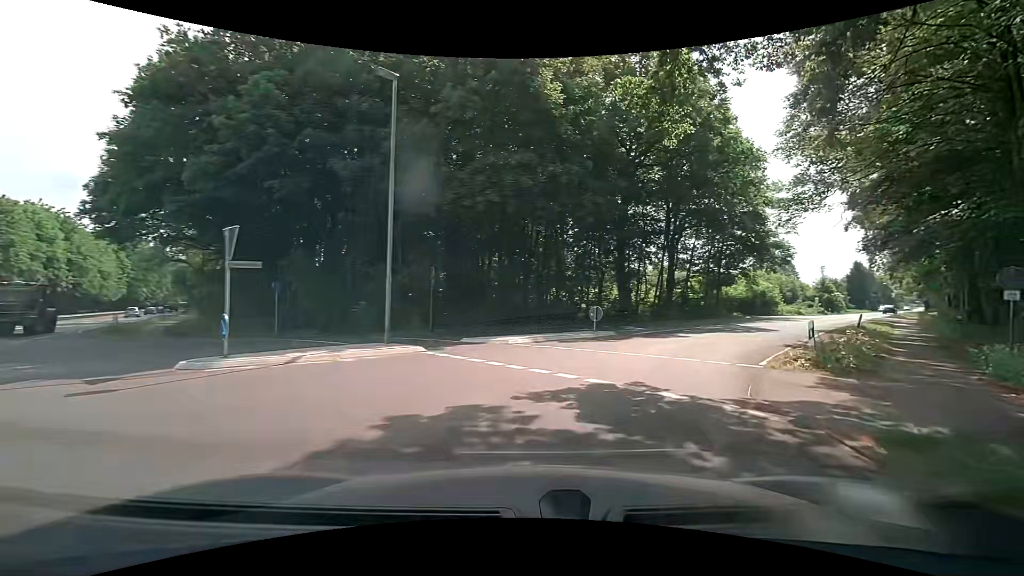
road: tertiary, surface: asphalt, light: Day
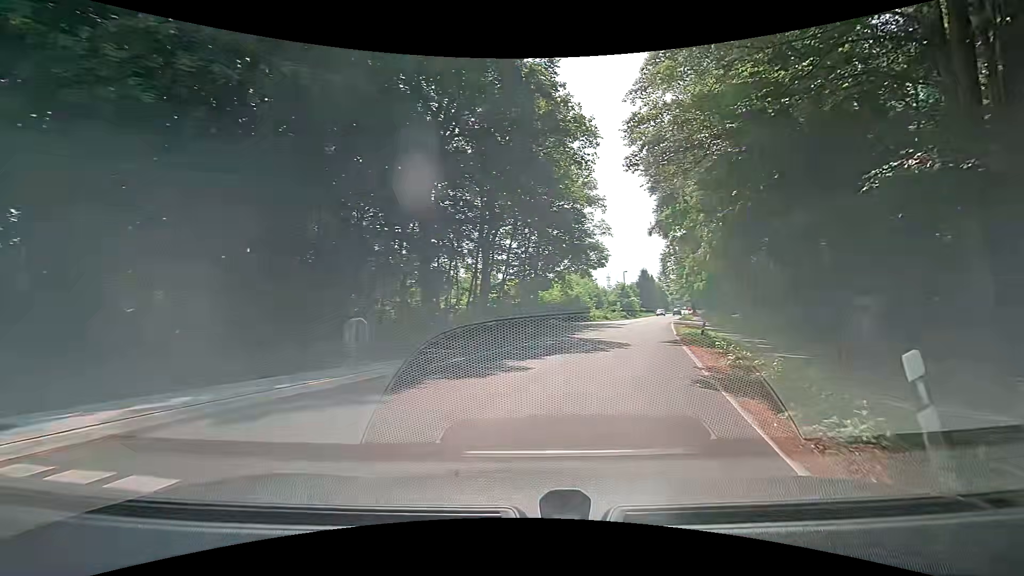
(+1.9, +10.0) m; +22°
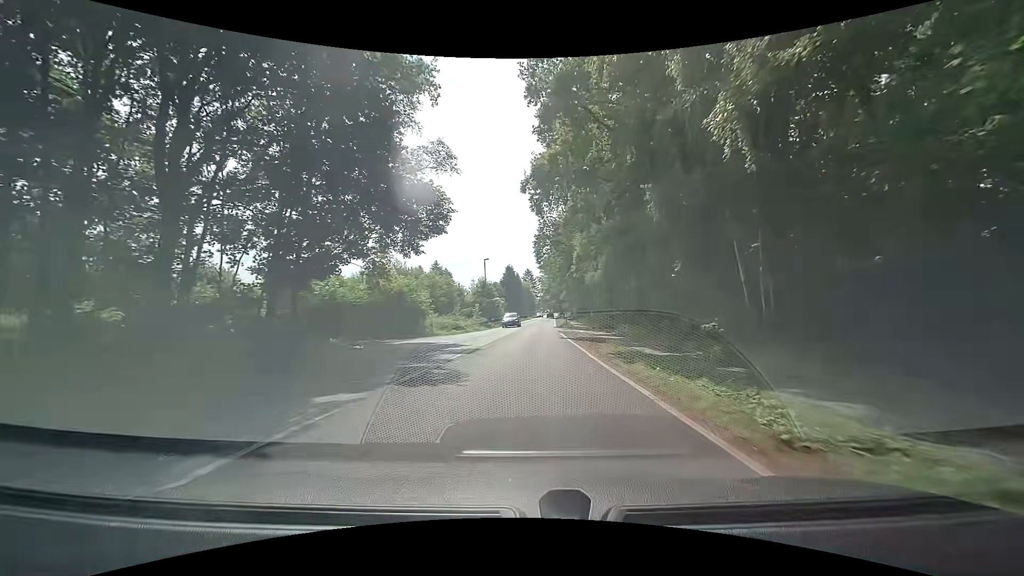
(+4.9, +26.4) m; +16°
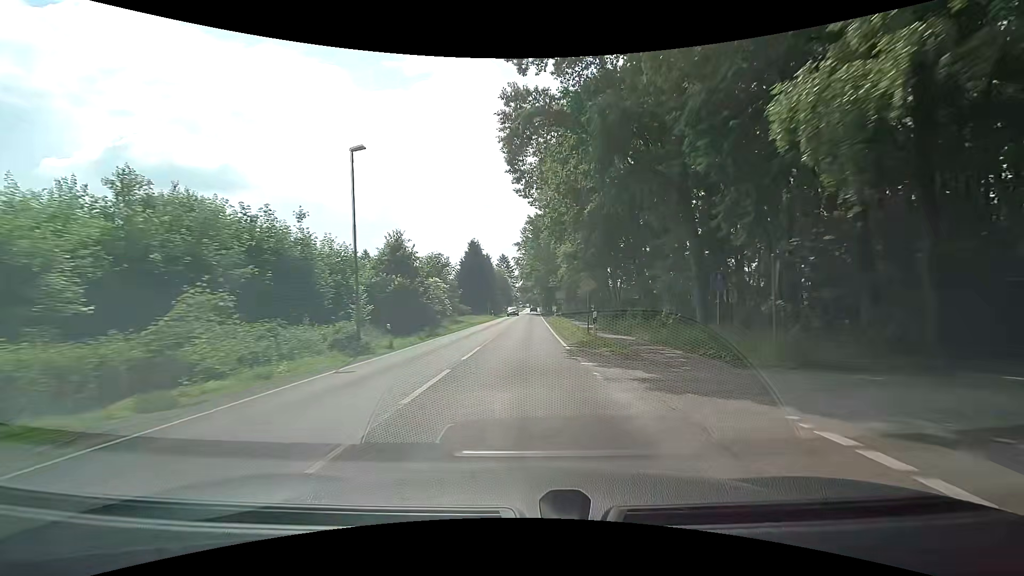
(+0.5, +37.7) m; +2°
(0, +10) (0, +20) (0, +30) (0, +40) (+1, +50) (+1, +60) (+1, +70) (+1, +80) (+1, +90) (+2, +100) m
